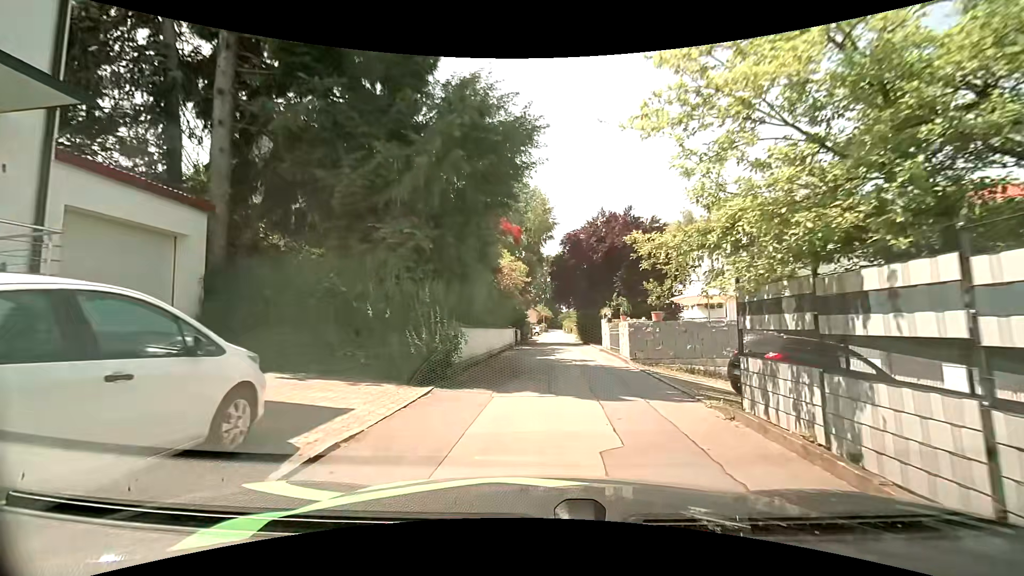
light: Day
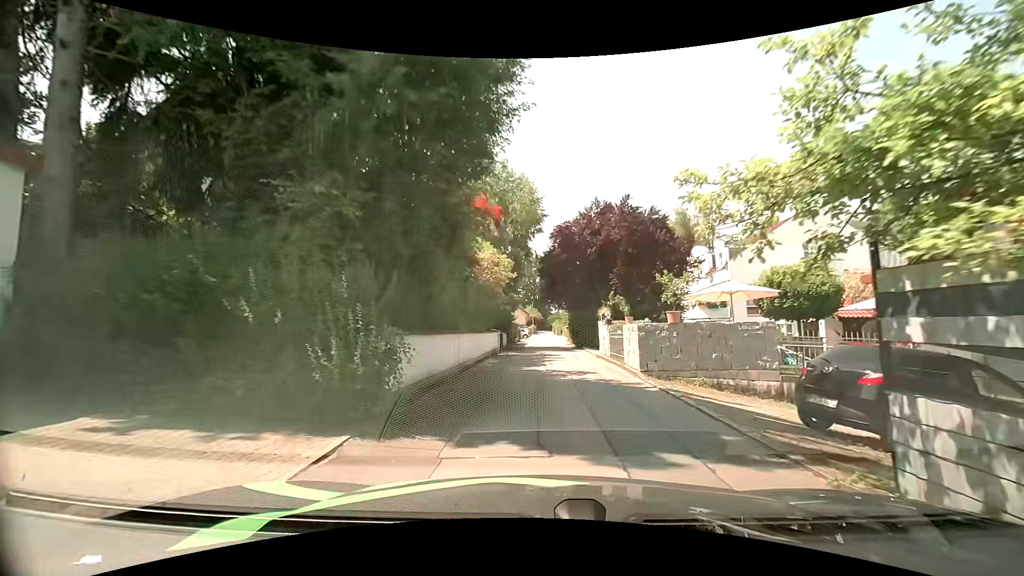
(0.0, +3.6) m; +2°
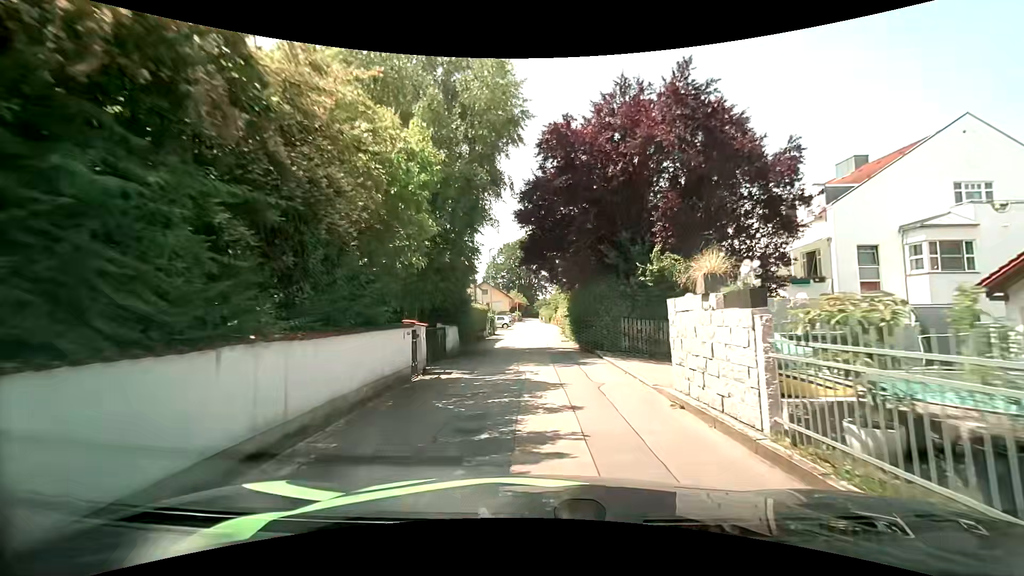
(+0.1, +14.5) m; 0°
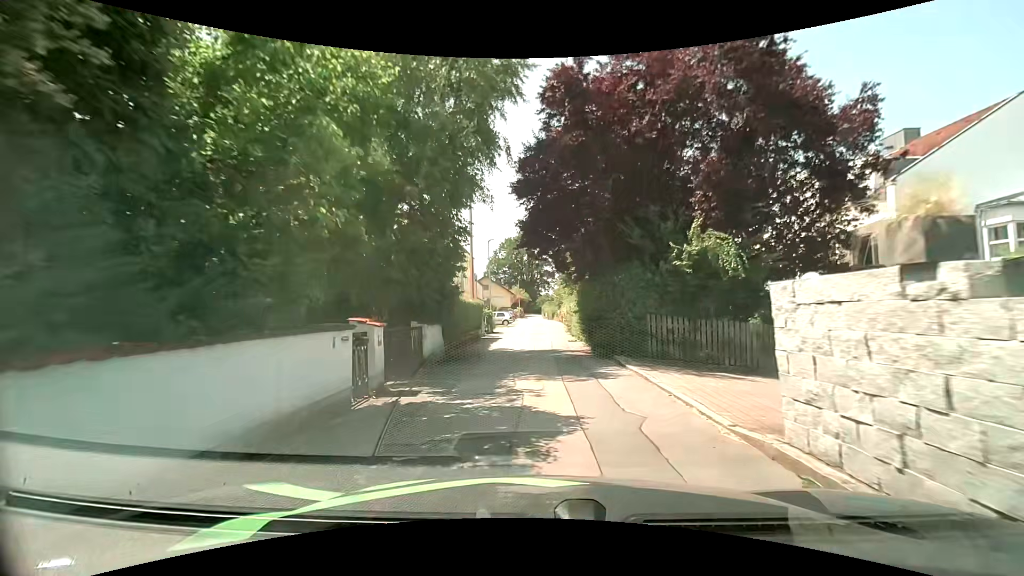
(+0.1, +3.5) m; -1°
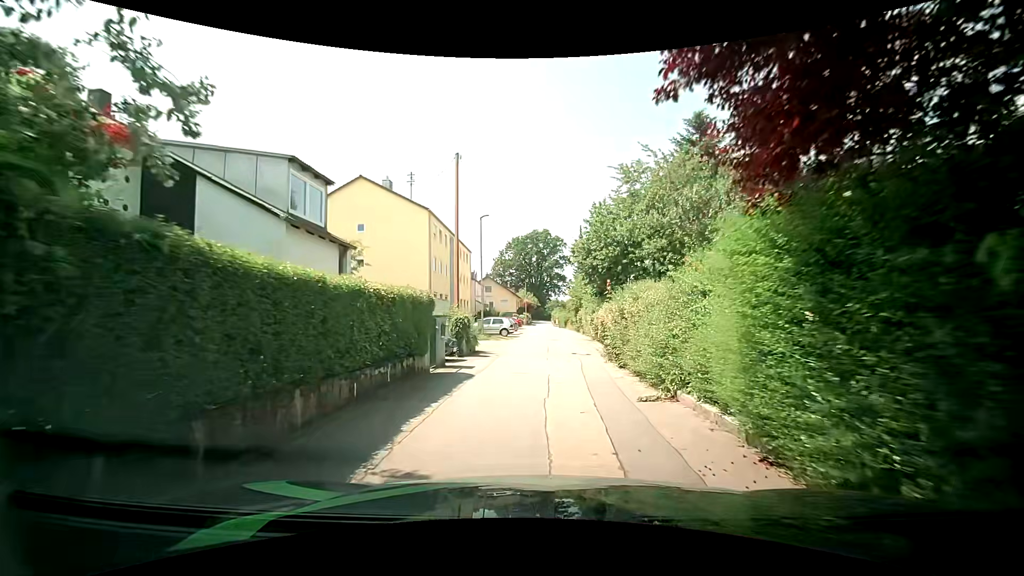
(+0.3, +13.8) m; +1°
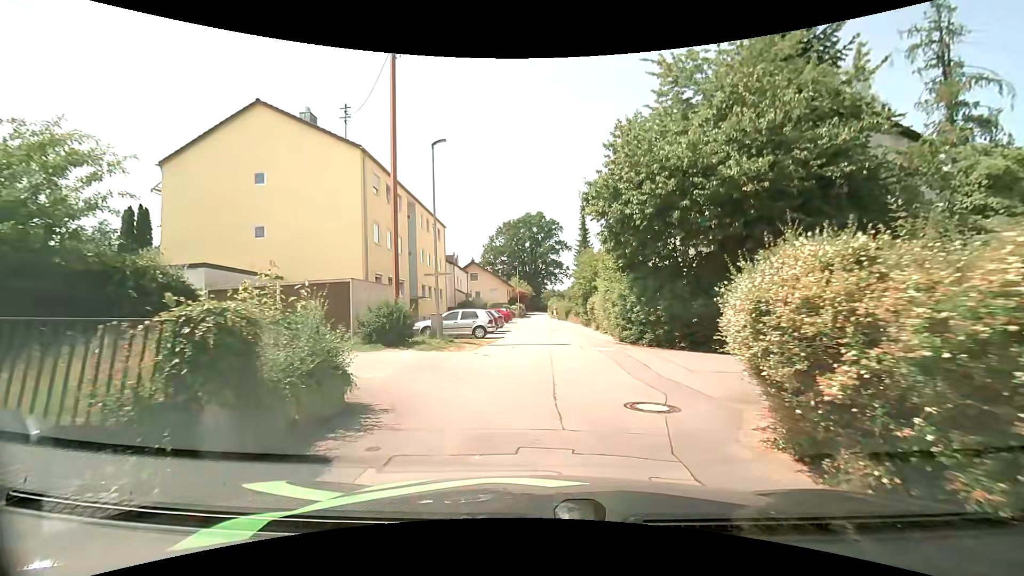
(+0.1, +13.2) m; 0°
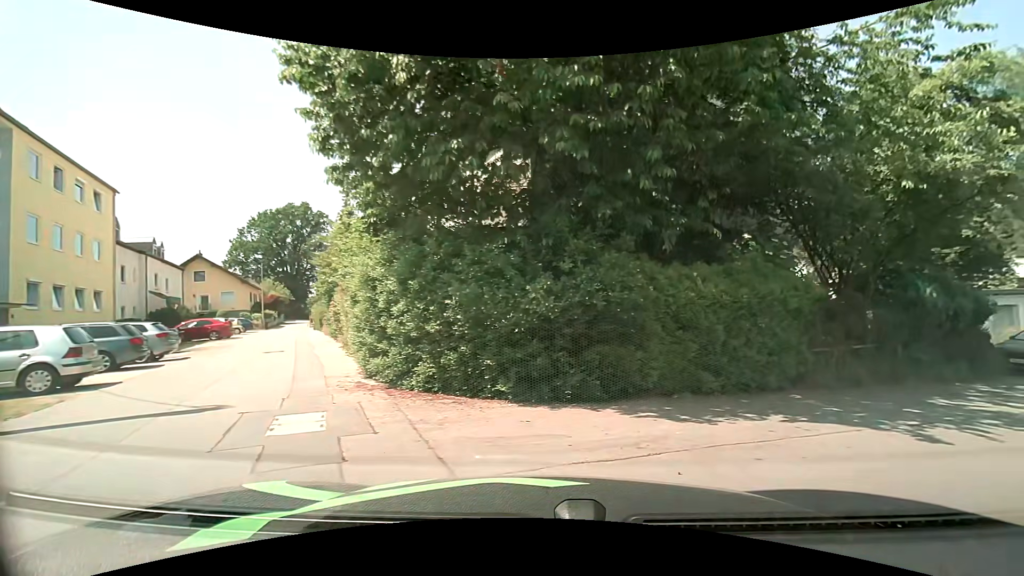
(+1.4, +11.3) m; +23°
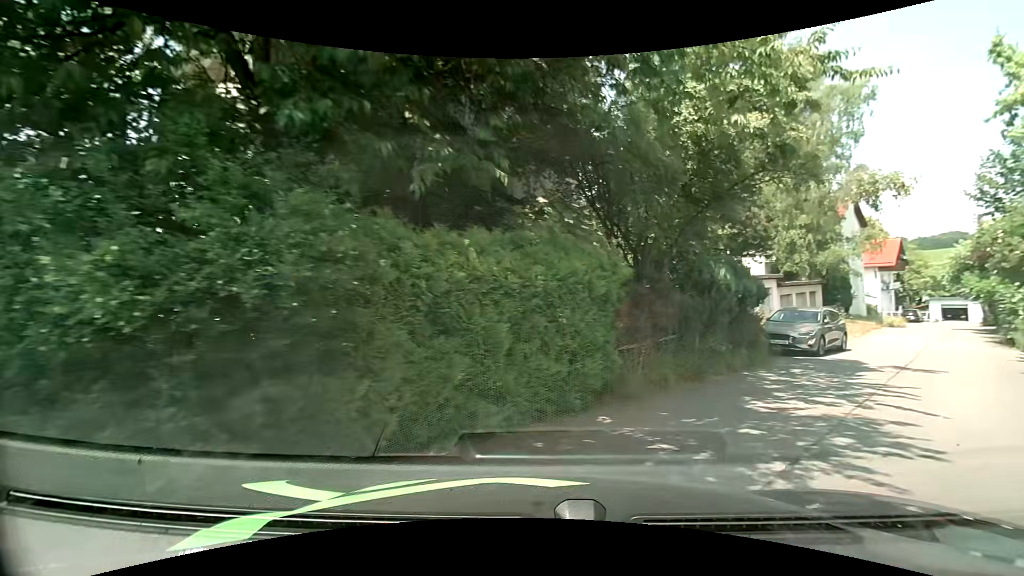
(+0.8, +4.0) m; +23°
